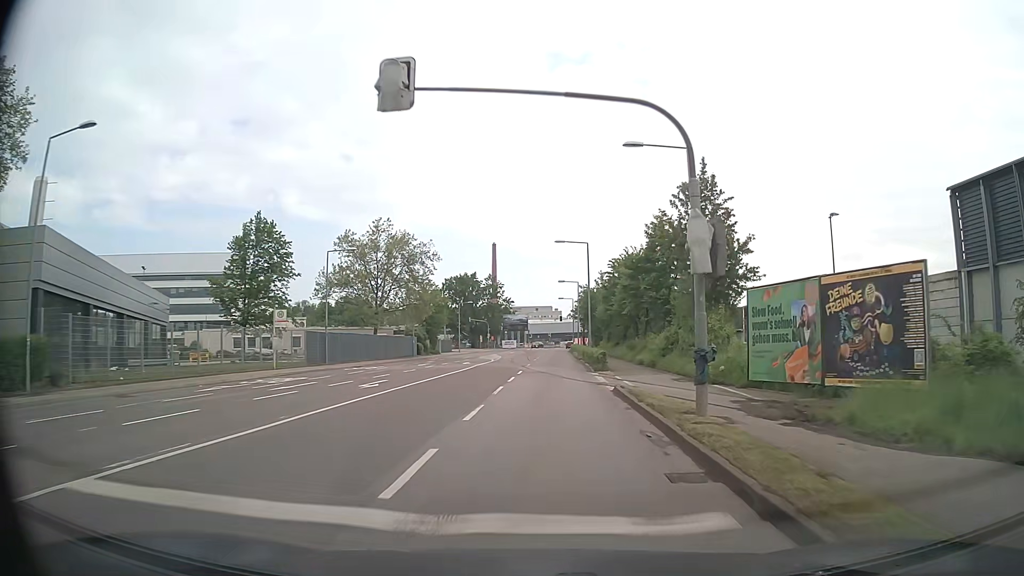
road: secondary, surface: asphalt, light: Day
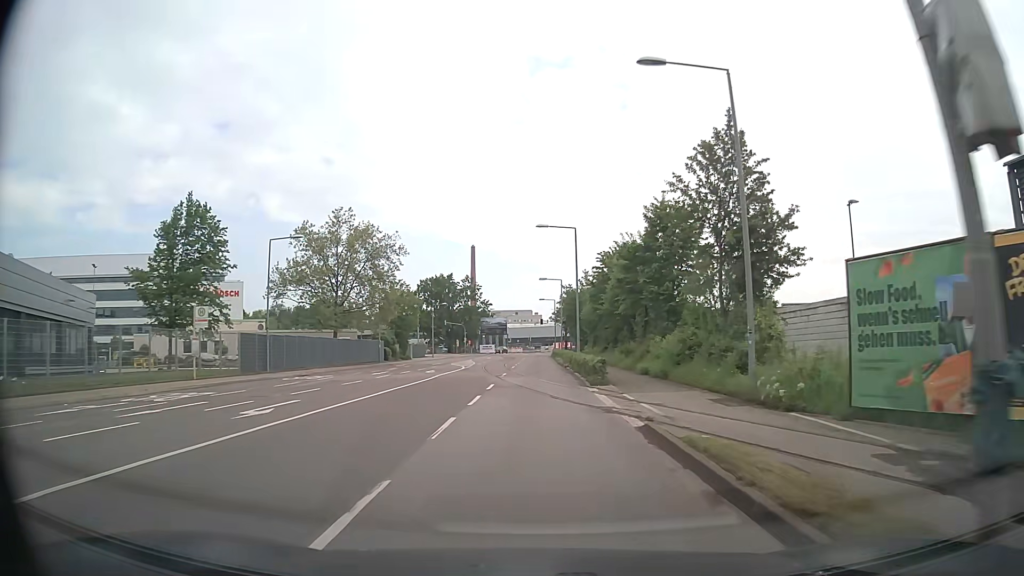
(+0.1, +7.8) m; +2°
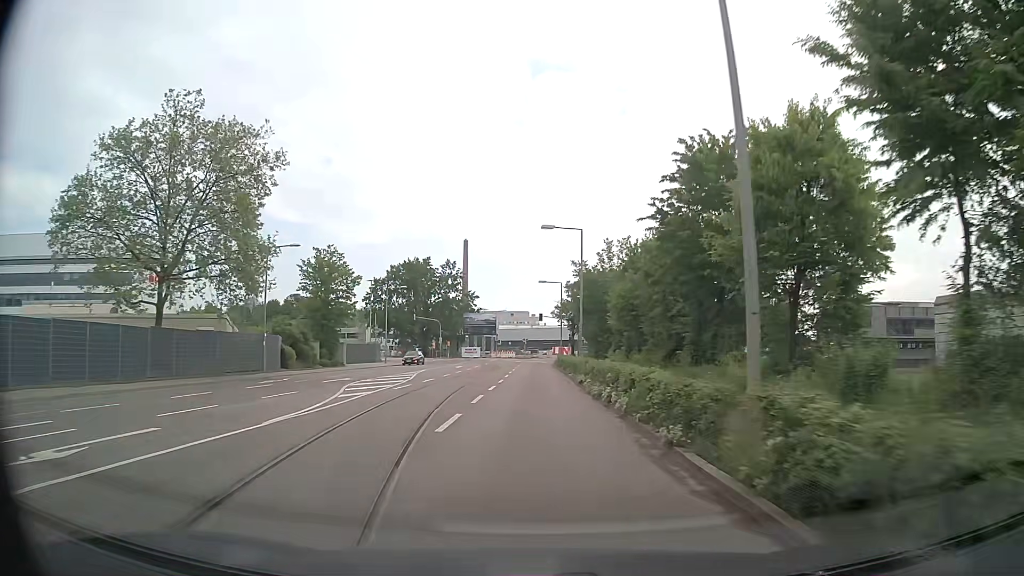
(+0.1, +31.9) m; 0°
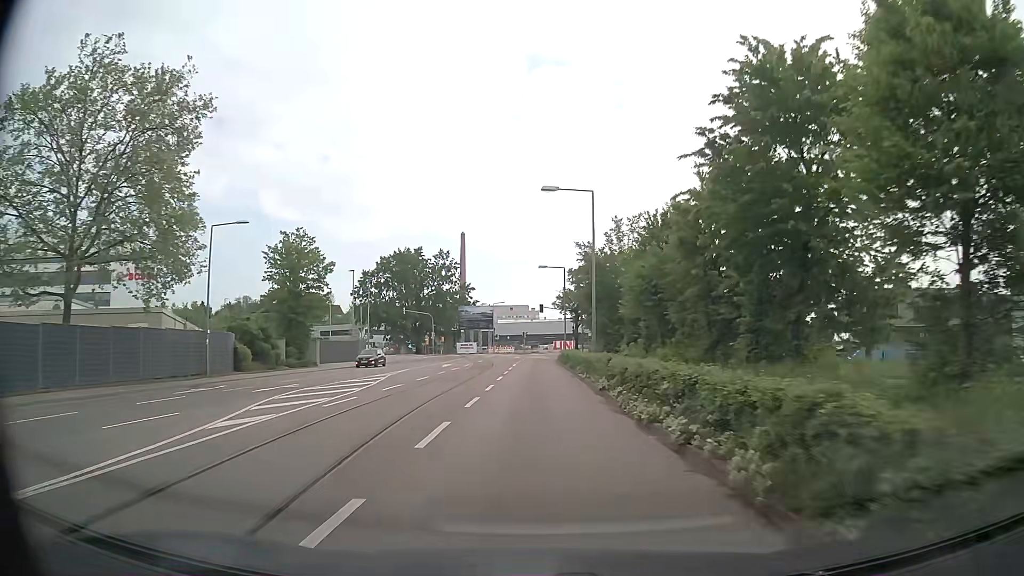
(0.0, +8.1) m; 0°
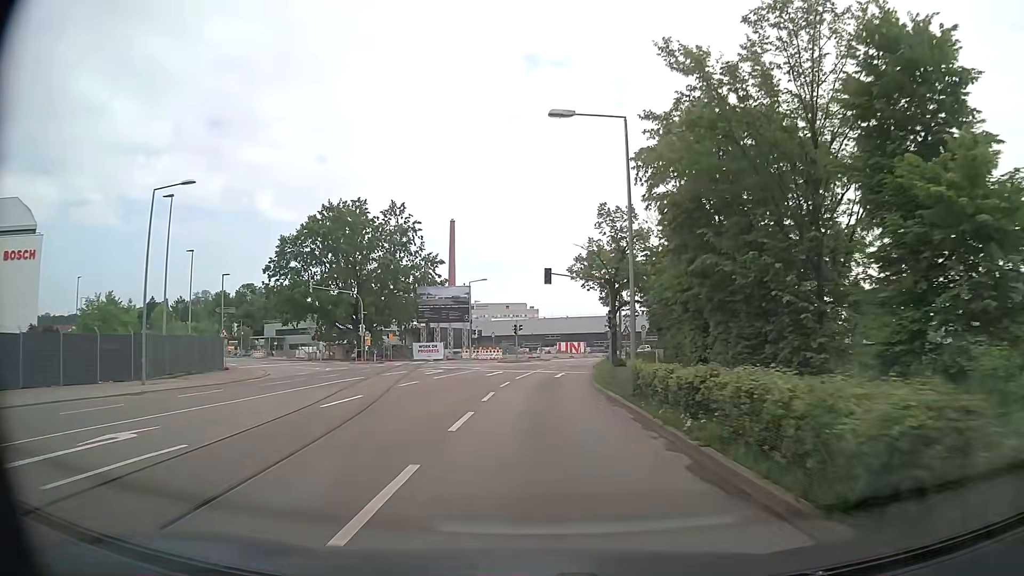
(-0.2, +40.4) m; 0°
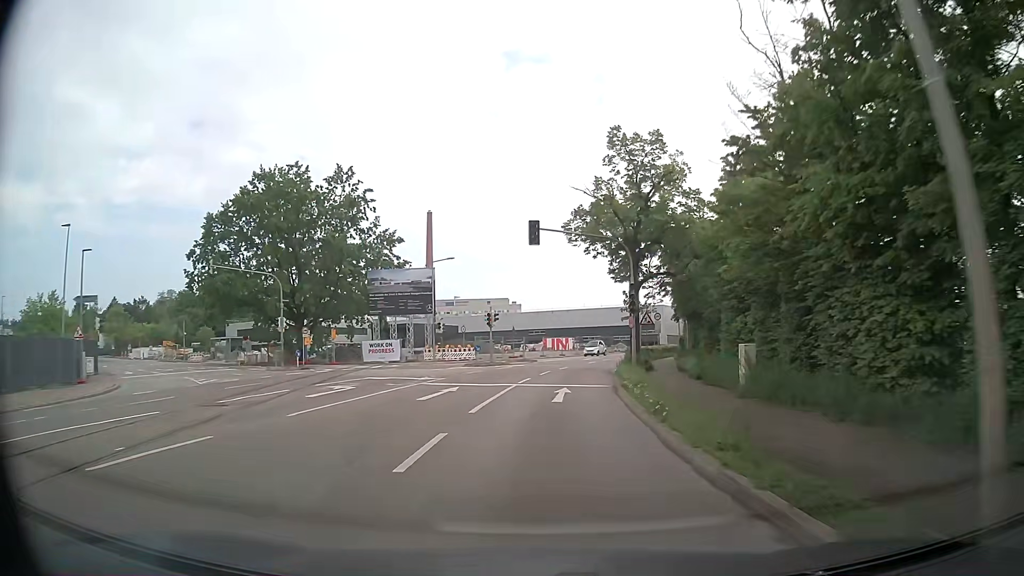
(+0.1, +15.7) m; +1°
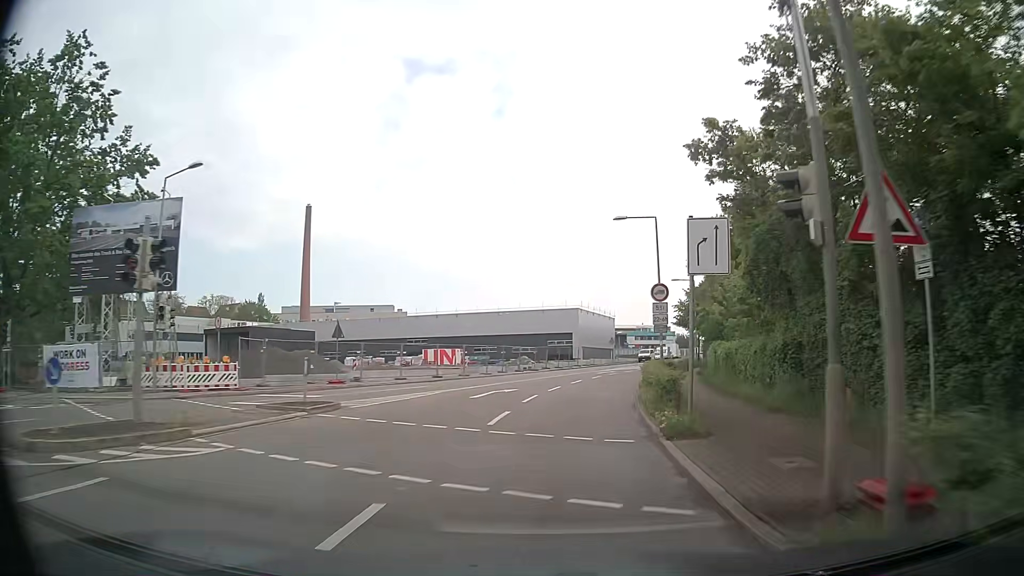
(+2.1, +31.3) m; +8°
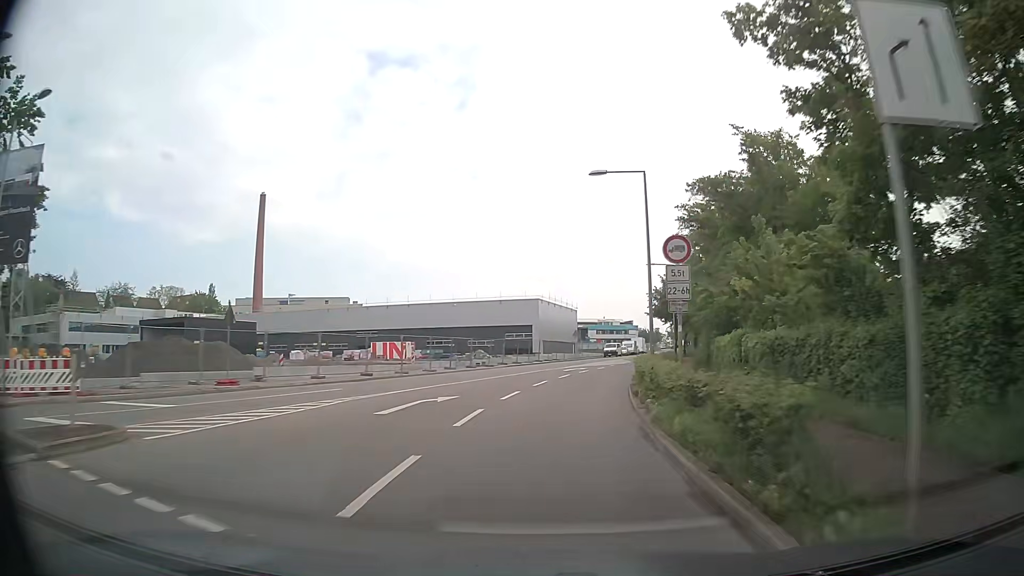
(+0.3, +8.0) m; +4°
(0, +10) (+1, +20) (+3, +30) (+5, +40) (+8, +49) (+10, +59) (+11, +69) (+14, +79) (+16, +88) (+19, +98) m
